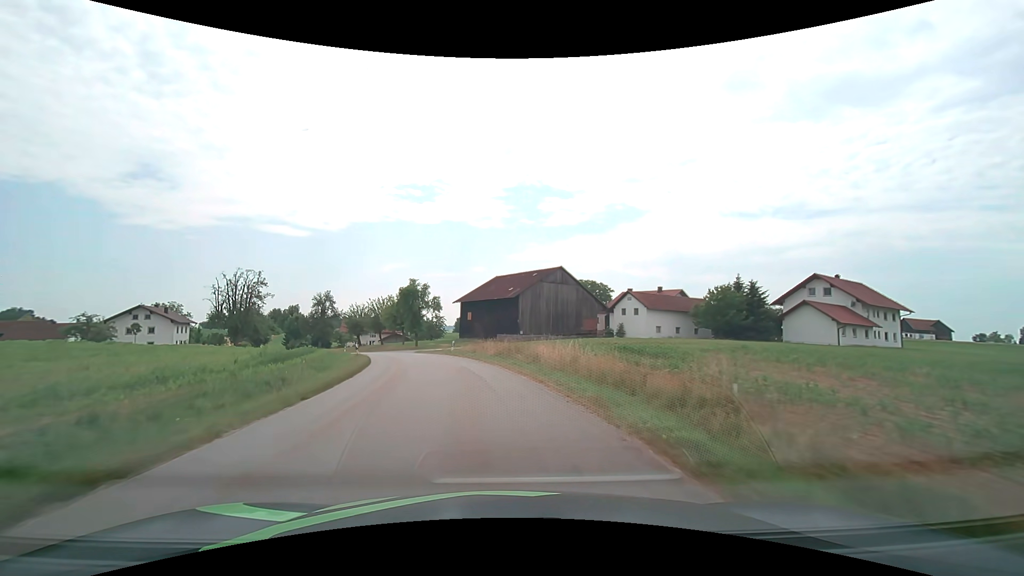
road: tertiary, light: Day
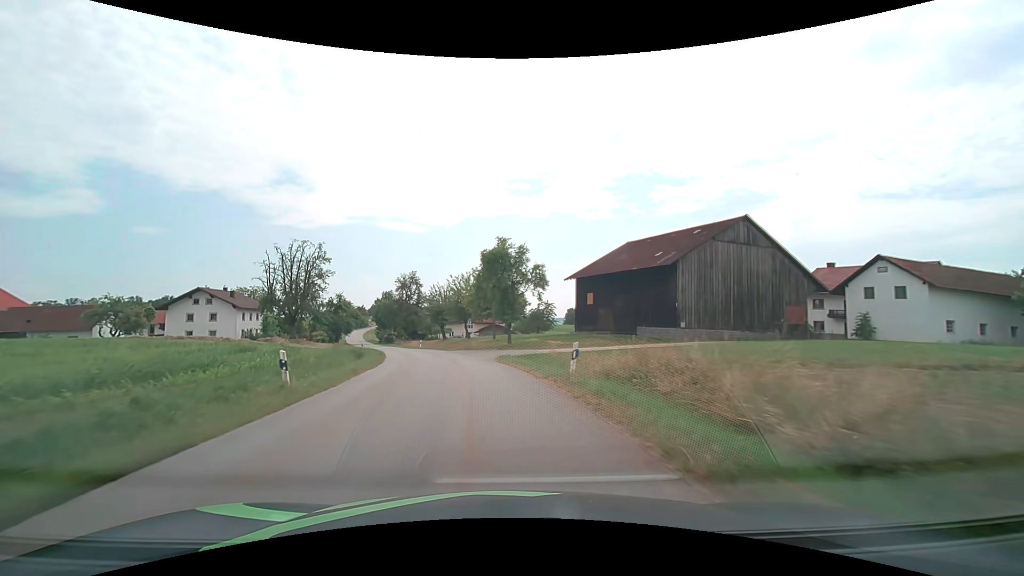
(-2.8, +26.1) m; -12°
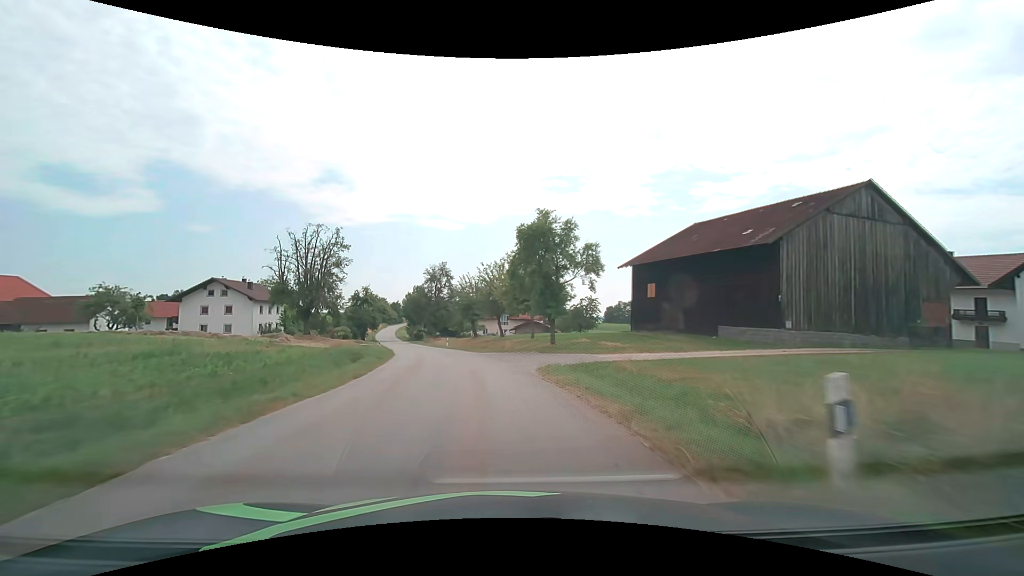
(-0.4, +9.1) m; -4°
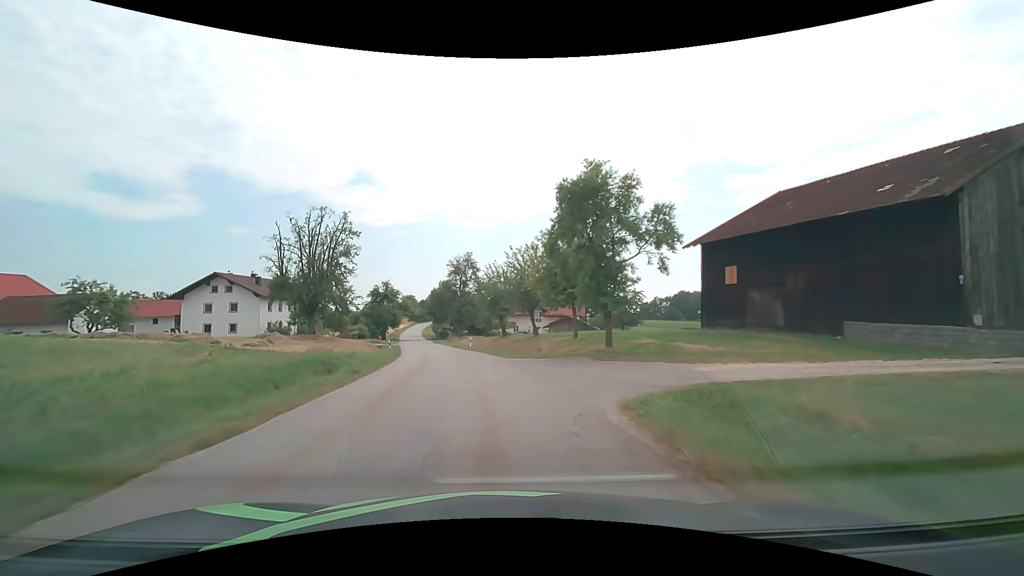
(-0.2, +9.1) m; -3°
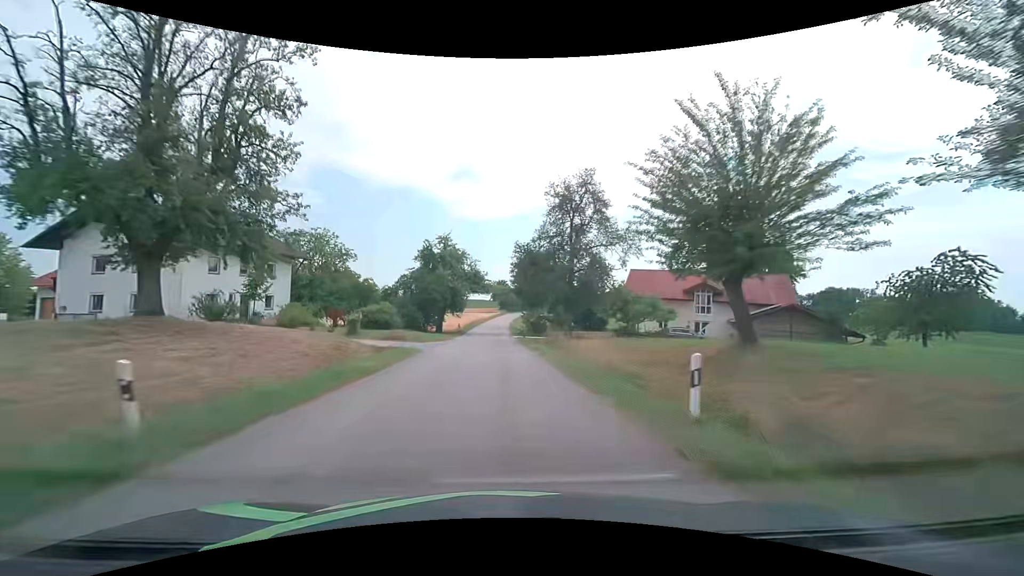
(-4.6, +37.9) m; -12°
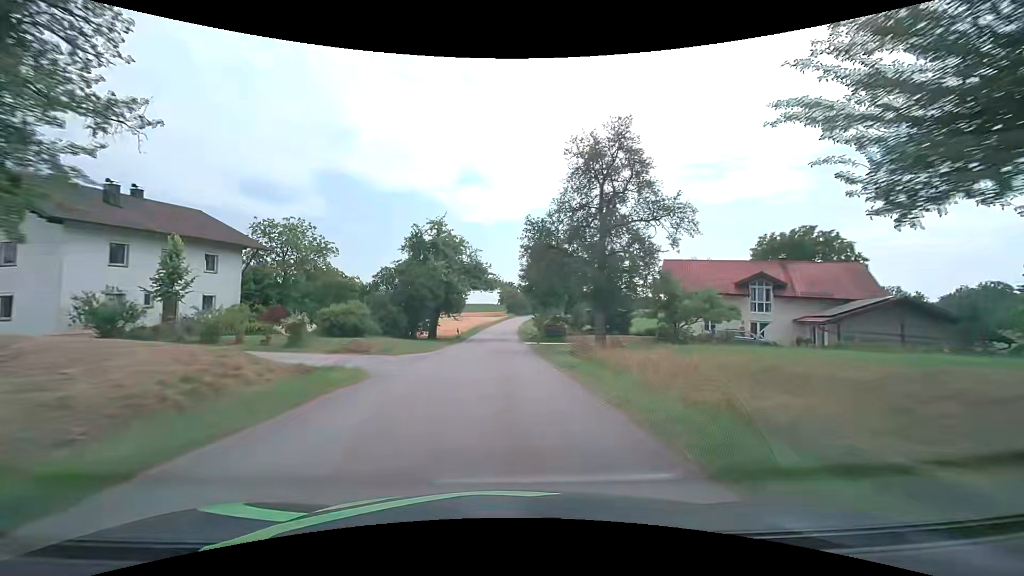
(0.0, +10.2) m; -1°
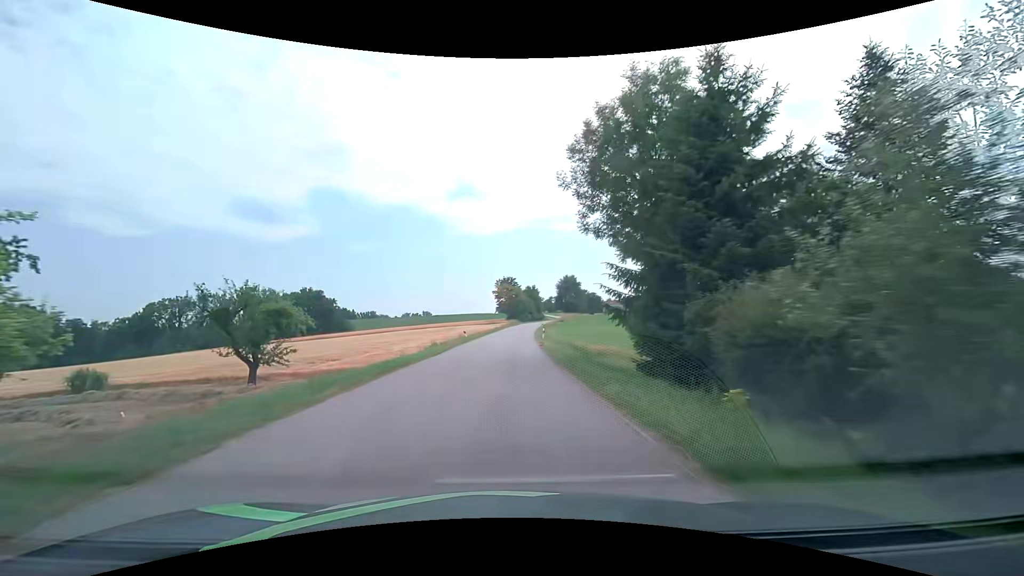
(-0.3, +52.5) m; 0°
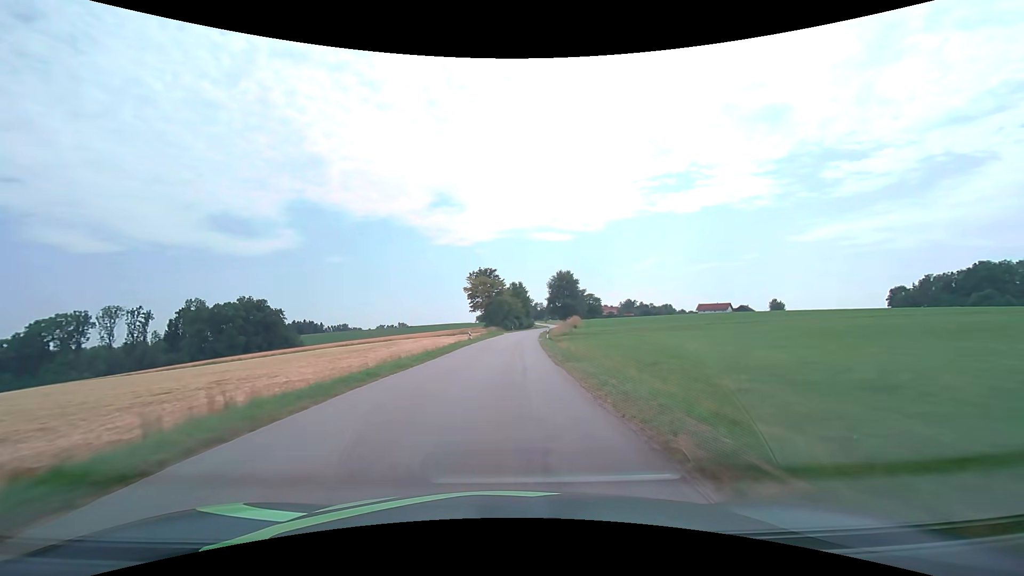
(+1.1, +42.2) m; +3°
(0, +10) (0, +20) (0, +30) (+1, +40) (+1, +50) (+2, +60) (+3, +70) (+4, +80) (+5, +90) (+6, +100) m
